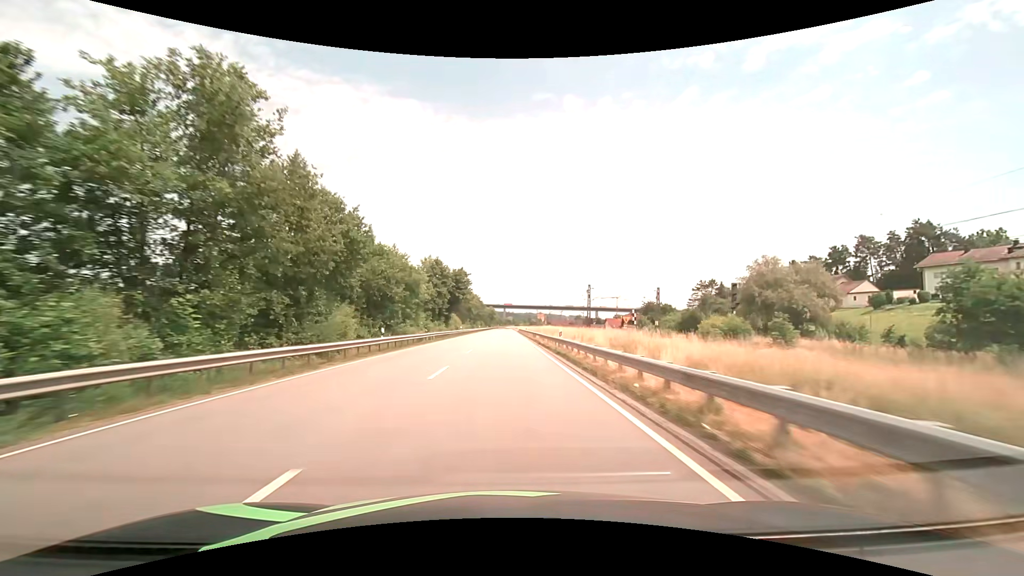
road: primary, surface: asphalt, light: Day
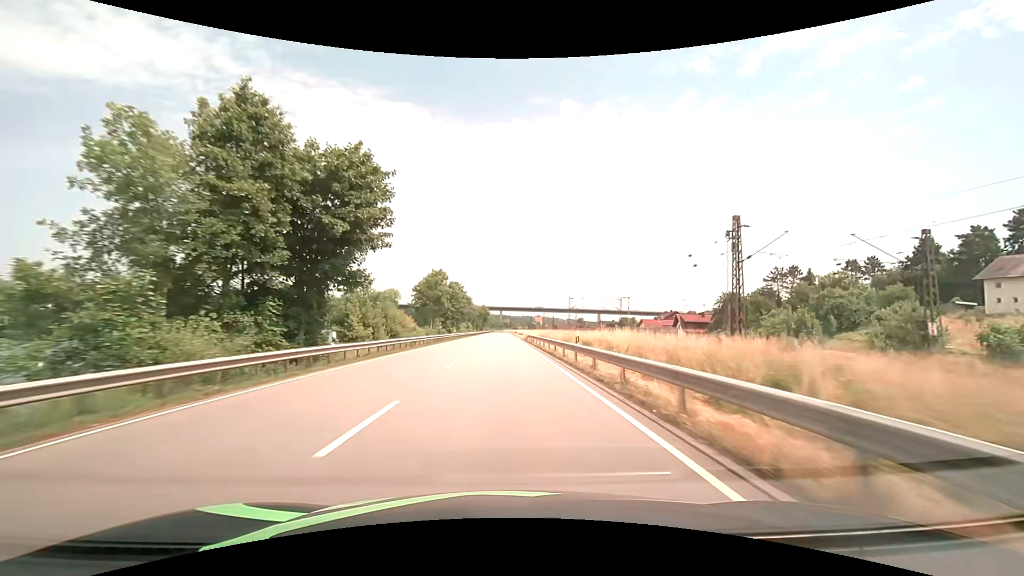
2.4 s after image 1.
(+0.1, +55.9) m; 0°
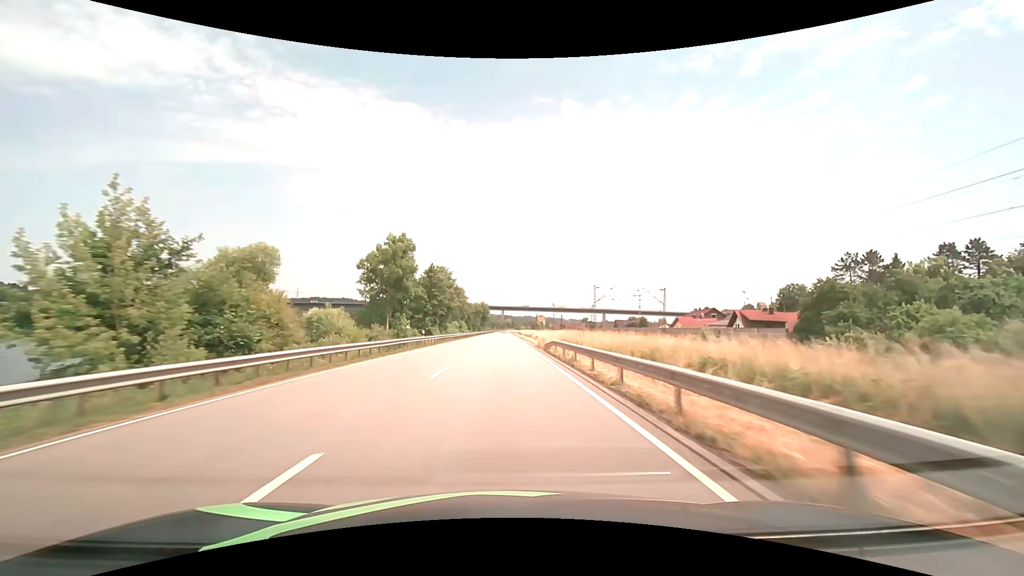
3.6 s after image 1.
(0.0, +28.0) m; 0°
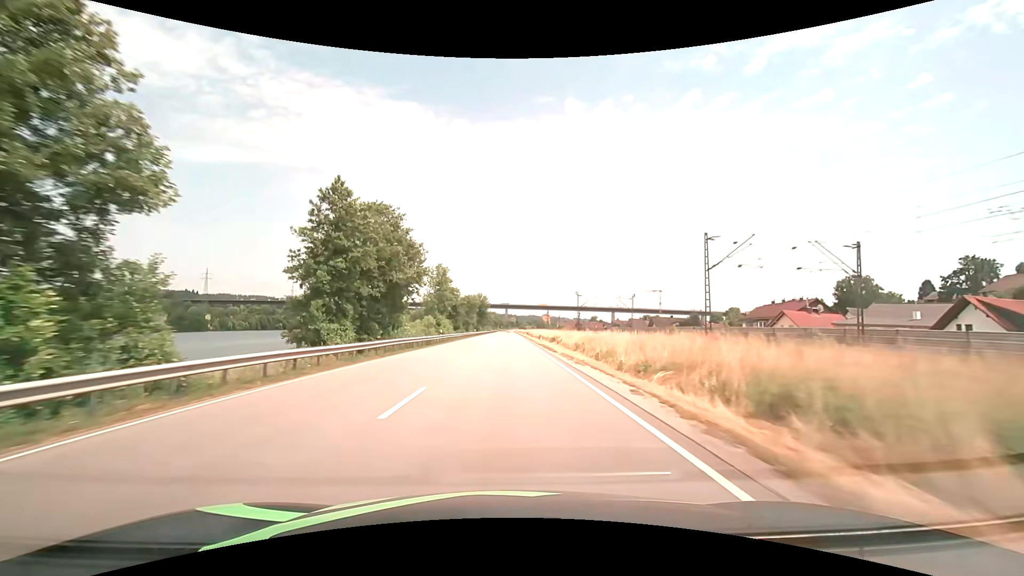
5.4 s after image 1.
(-0.1, +42.2) m; 0°
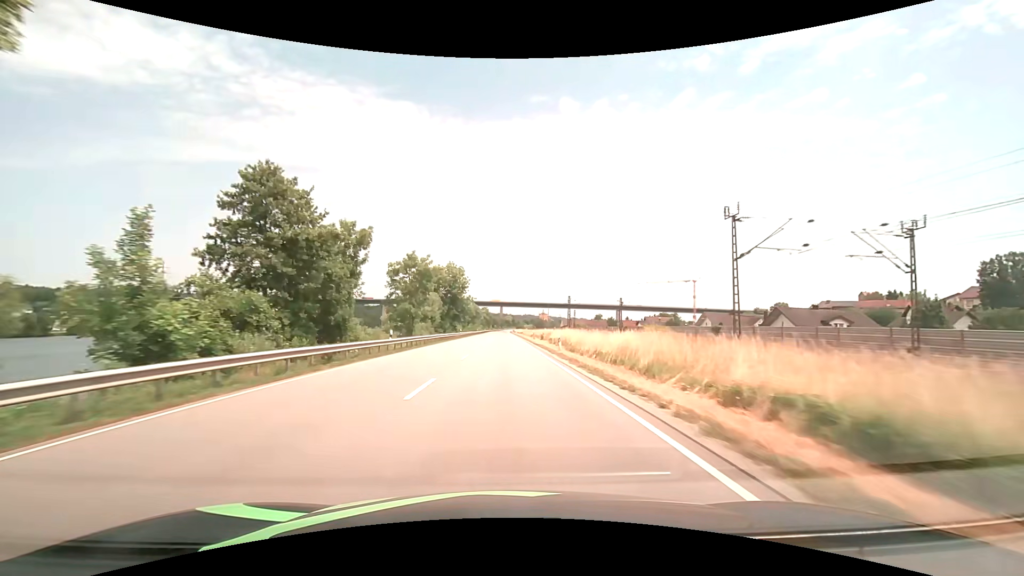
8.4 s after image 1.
(+0.3, +70.4) m; +1°
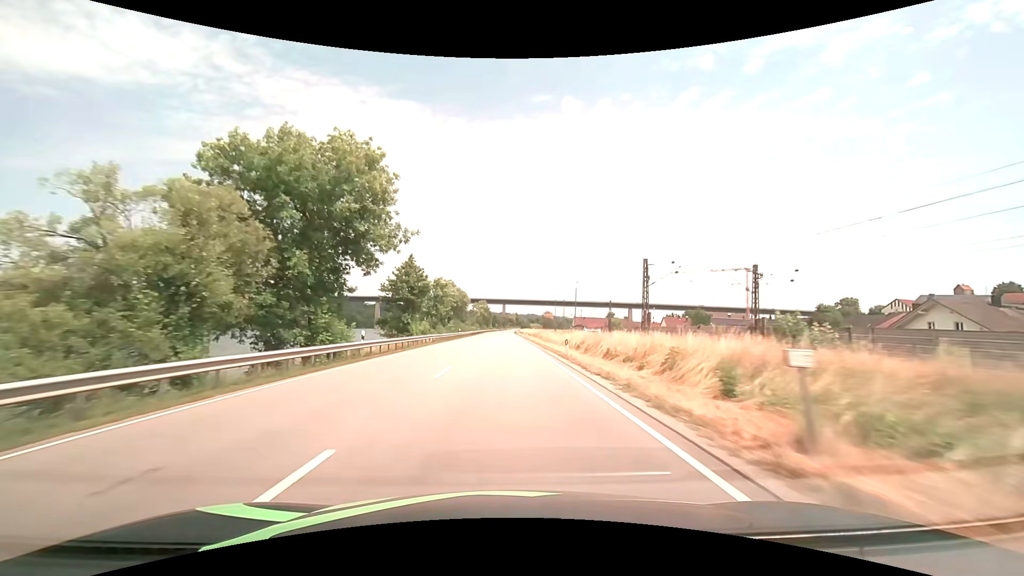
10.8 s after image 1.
(-0.3, +56.0) m; 0°
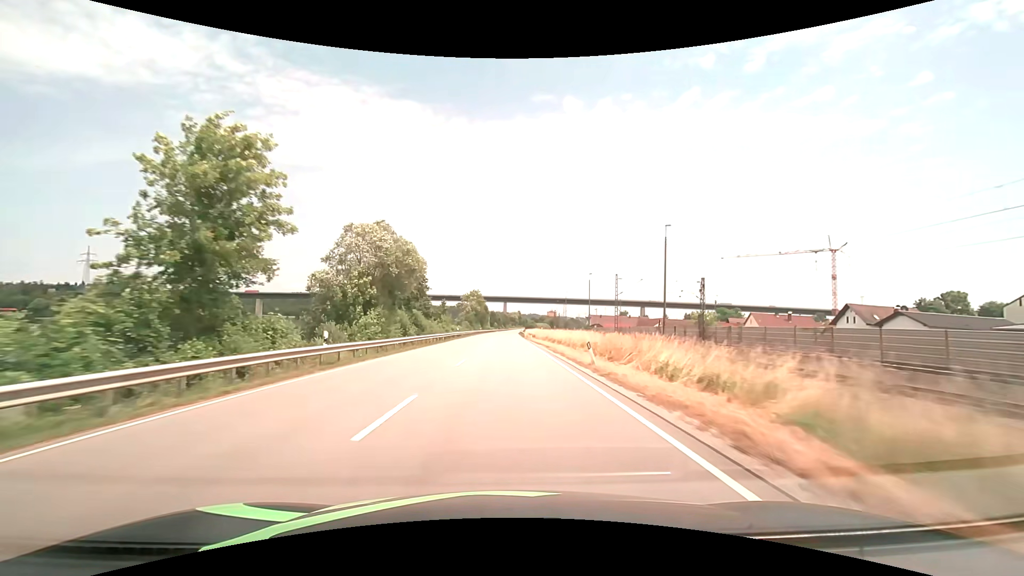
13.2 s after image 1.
(-0.1, +55.8) m; 0°
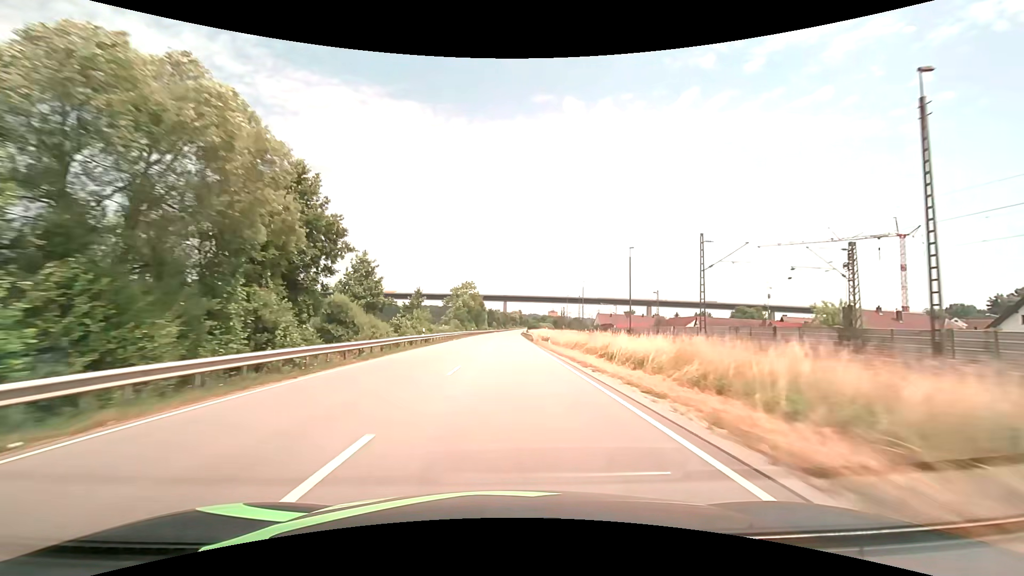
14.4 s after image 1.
(0.0, +27.8) m; 0°
(0, +10) (0, +20) (0, +30) (0, +40) (0, +50) (0, +60) (0, +70) (0, +80) (+1, +90) (+1, +100) m
